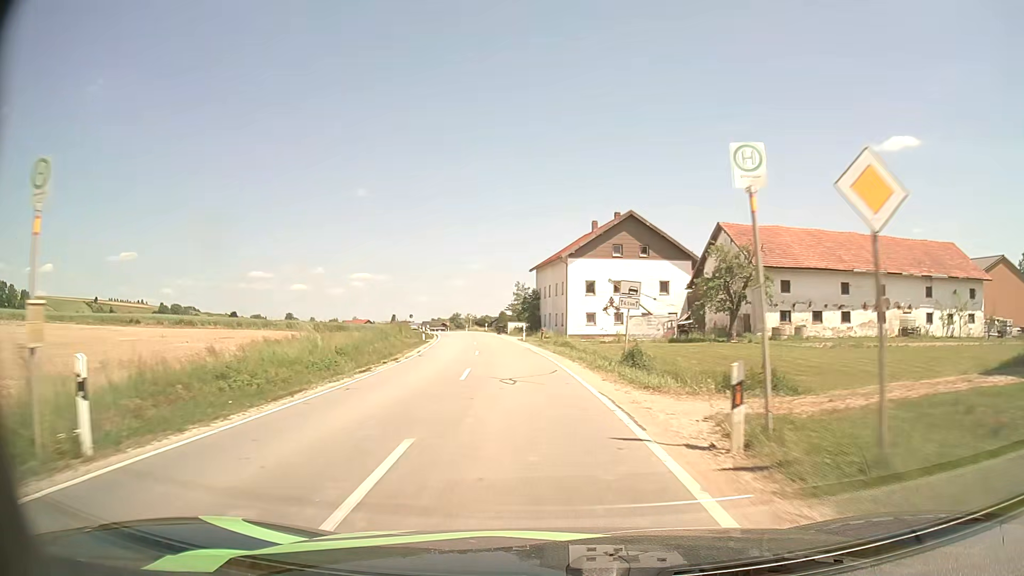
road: secondary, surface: asphalt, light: Day
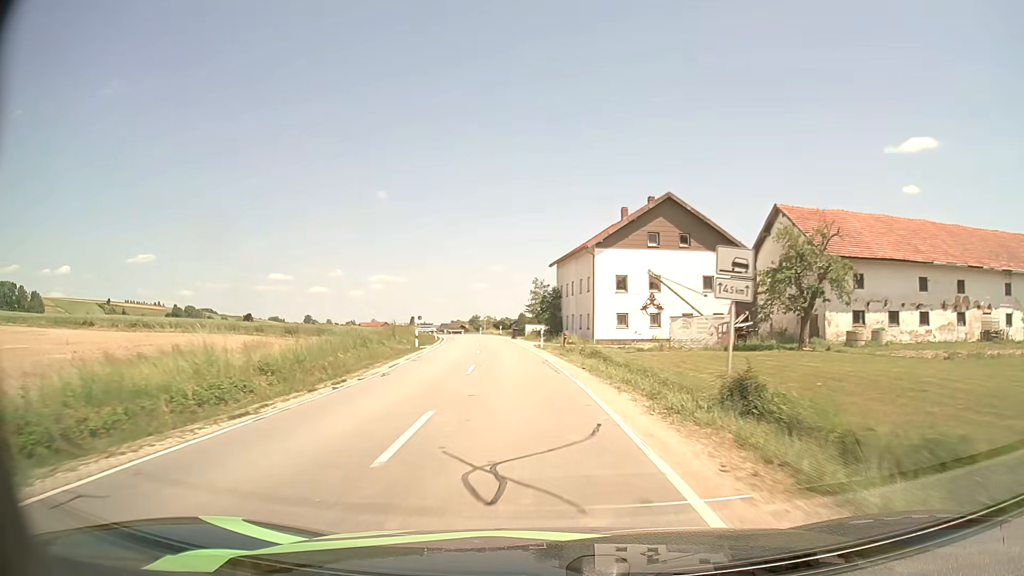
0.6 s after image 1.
(-0.2, +9.3) m; -2°
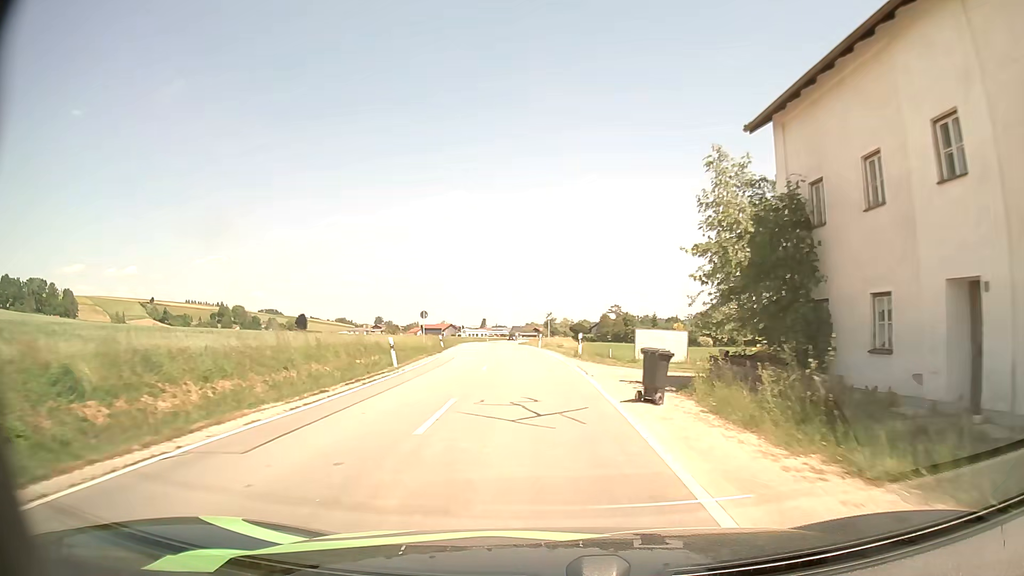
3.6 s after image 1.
(-3.1, +45.5) m; -7°
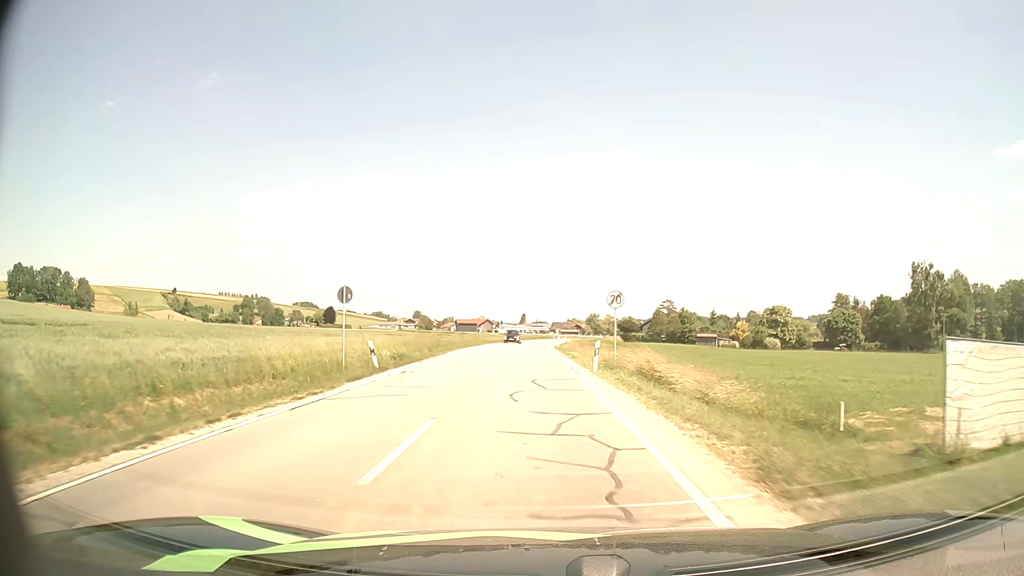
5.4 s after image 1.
(-0.7, +27.2) m; -3°
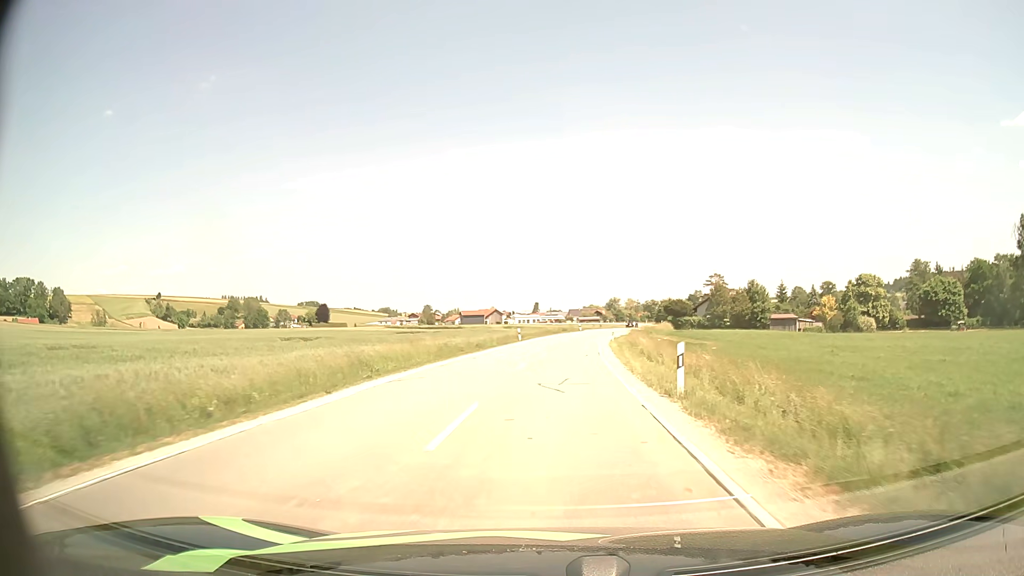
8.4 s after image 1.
(-1.2, +46.4) m; -1°
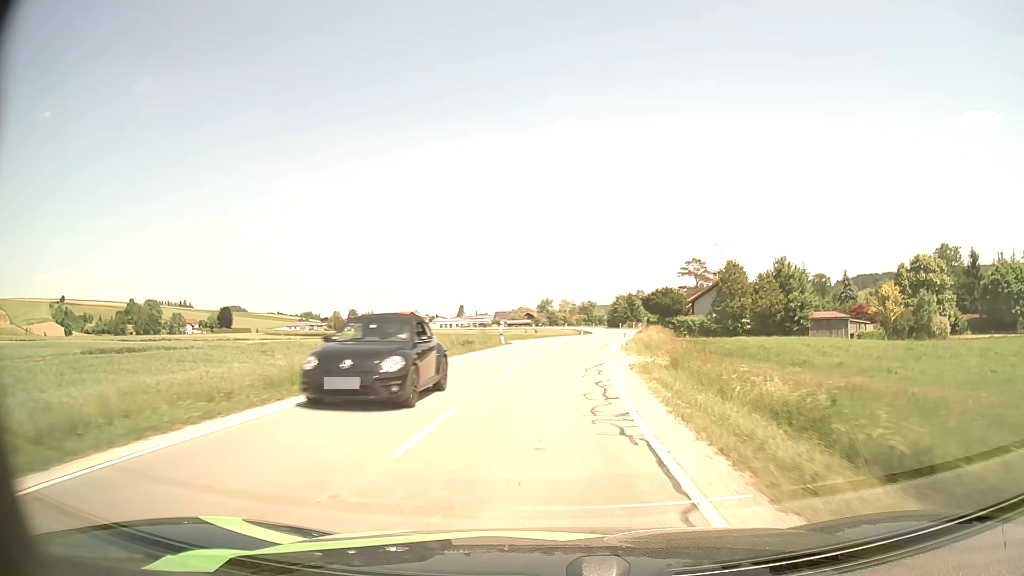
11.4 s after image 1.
(+2.4, +48.5) m; +6°
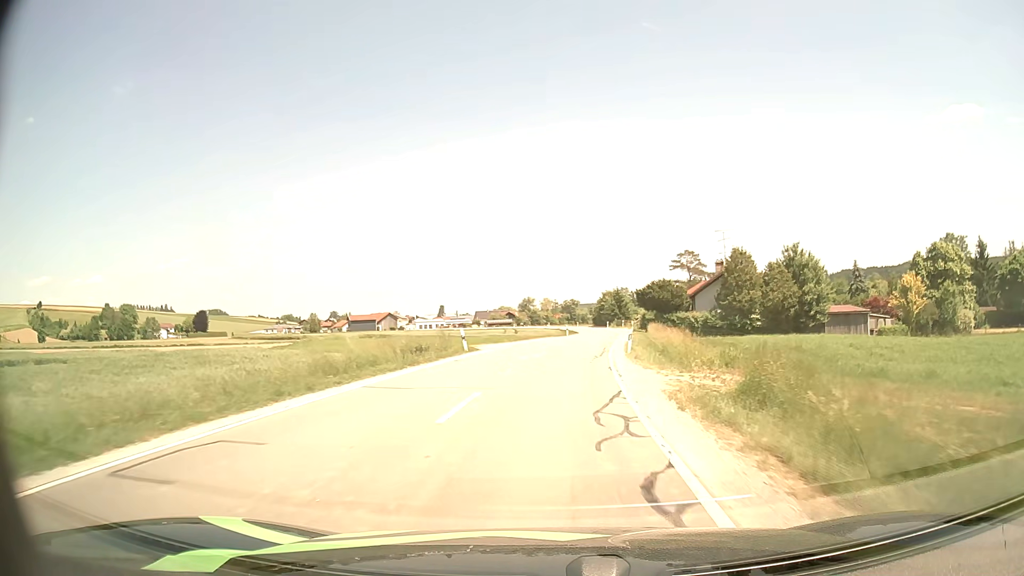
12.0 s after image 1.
(+0.1, +9.9) m; +2°
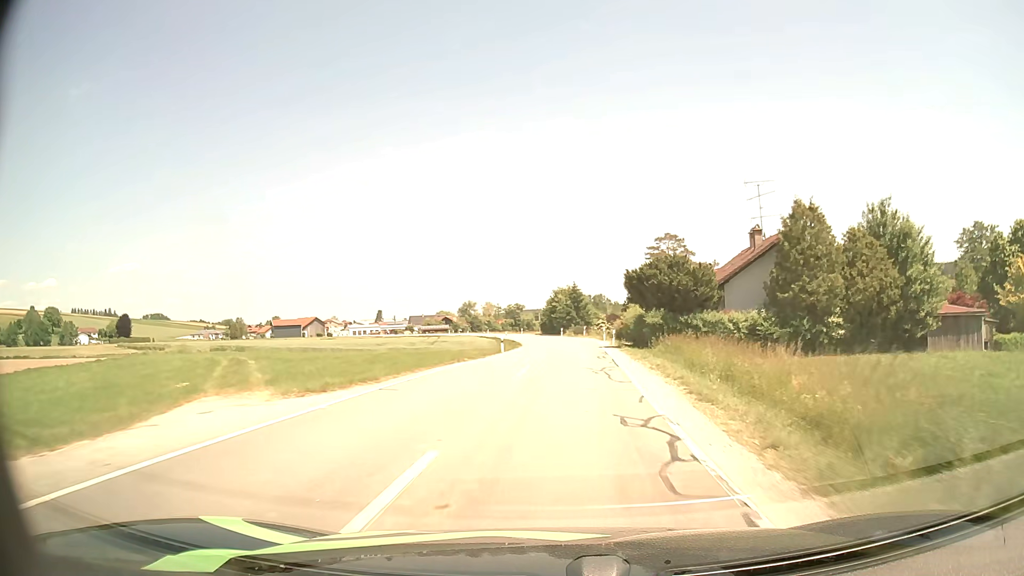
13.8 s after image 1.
(+1.2, +29.8) m; +4°
(0, +10) (+1, +20) (+1, +30) (+2, +40) (+2, +50) (+2, +60) (+2, +70) (+1, +80) (-1, +90) (-2, +100) m
